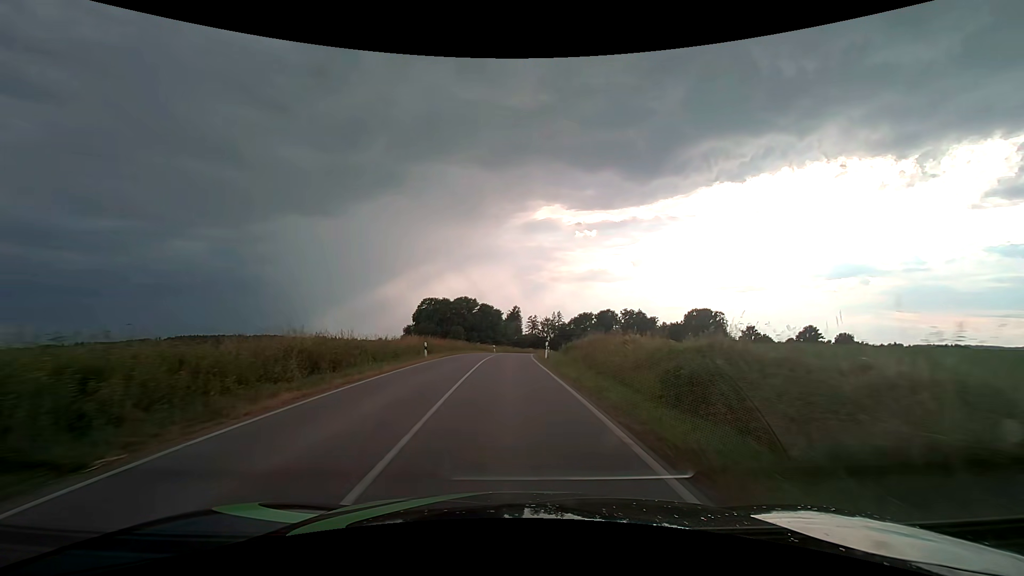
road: tertiary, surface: asphalt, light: Day
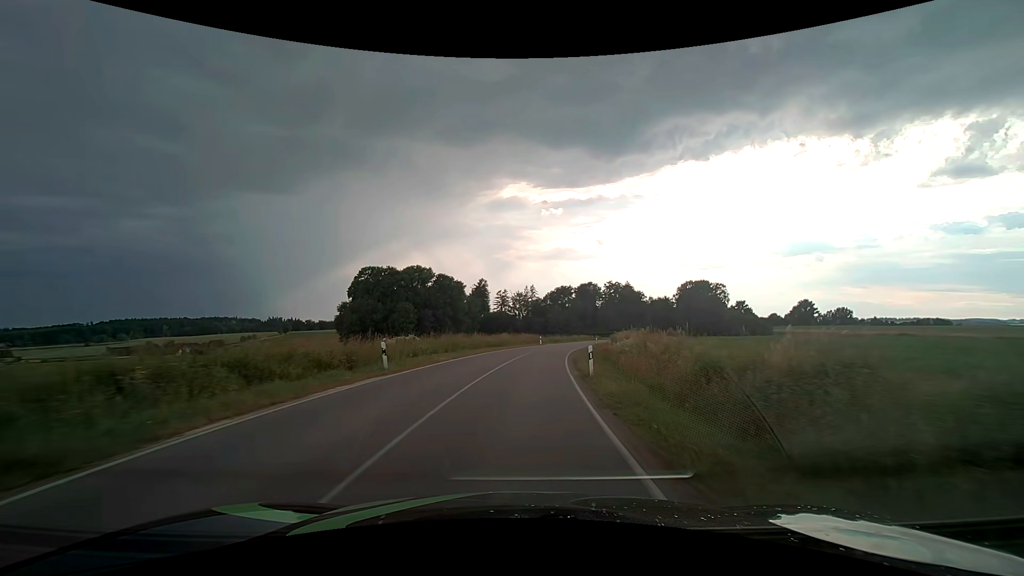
(+0.2, +47.9) m; +3°
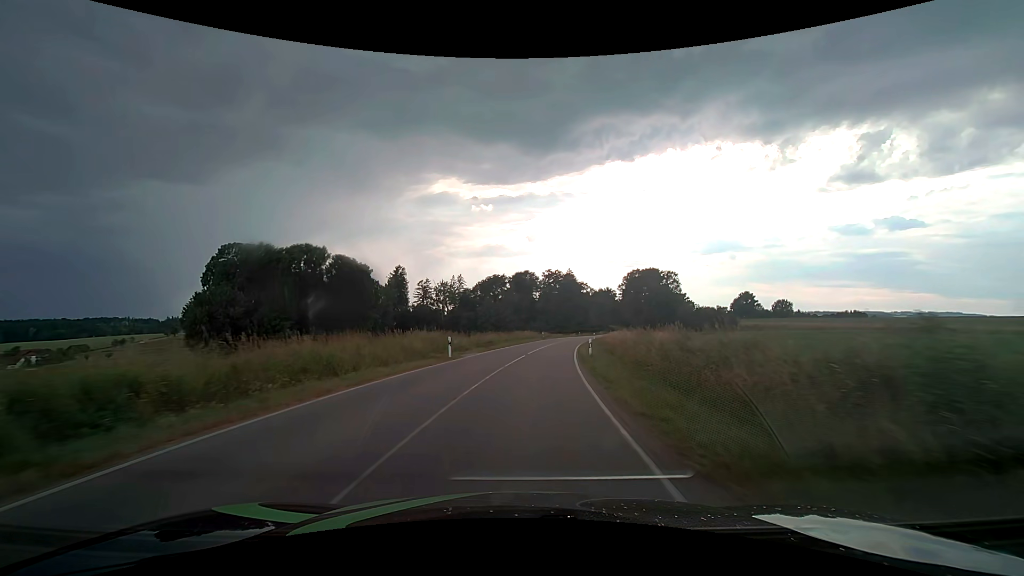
(+2.7, +38.6) m; +8°
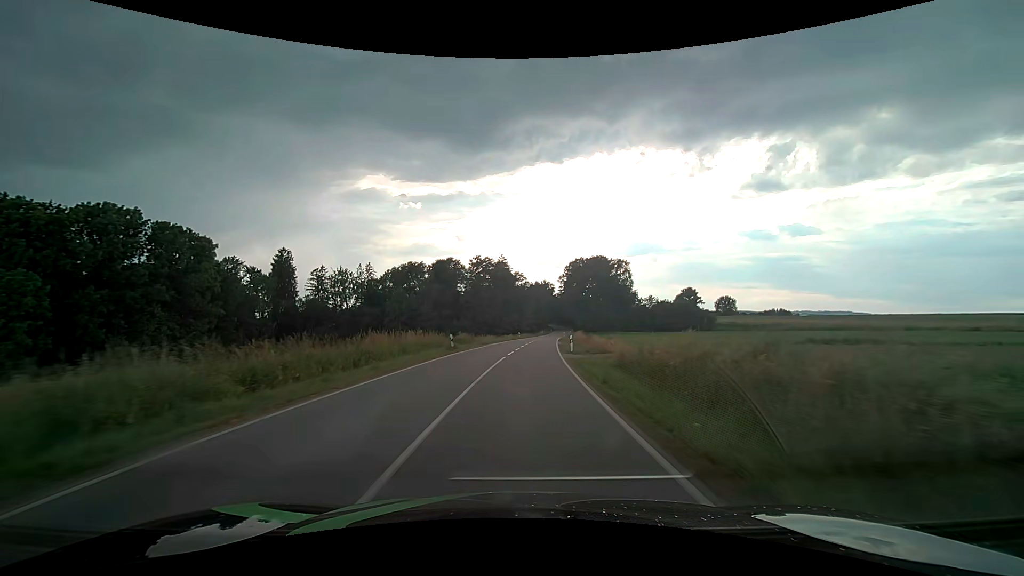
(+3.4, +40.8) m; +9°
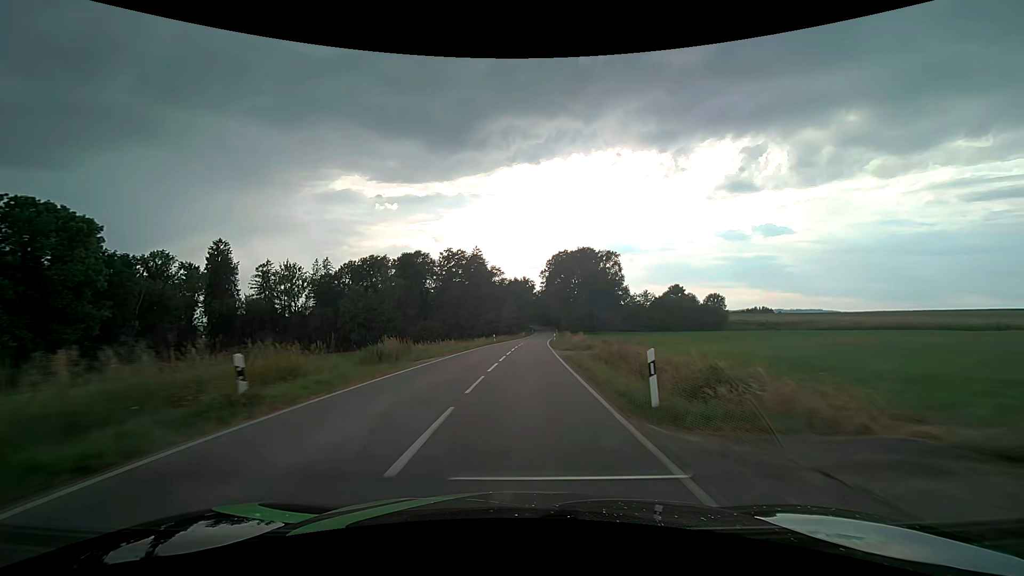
(+0.4, +21.2) m; +3°
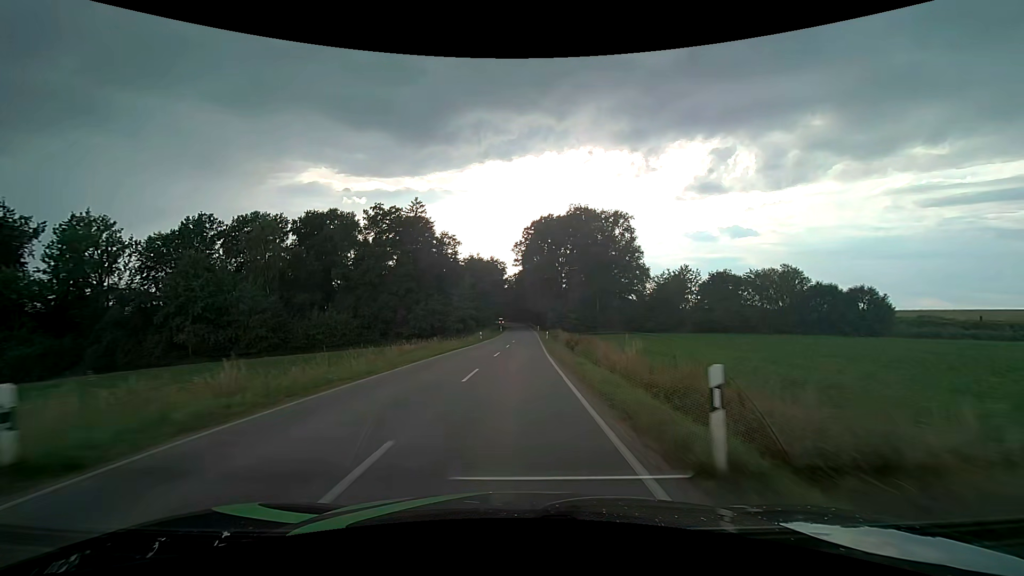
(+2.0, +54.8) m; +3°
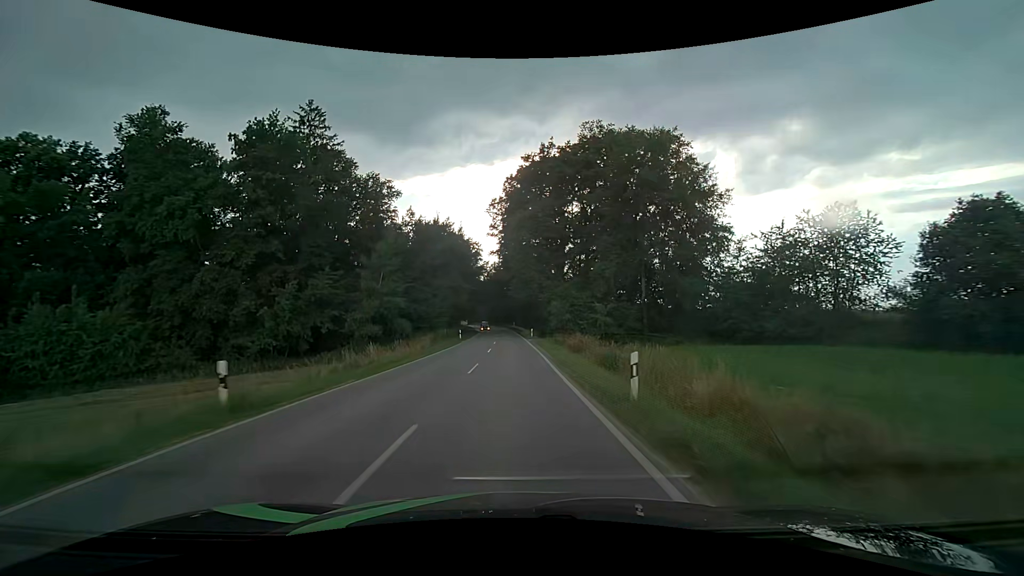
(+0.8, +45.7) m; +2°
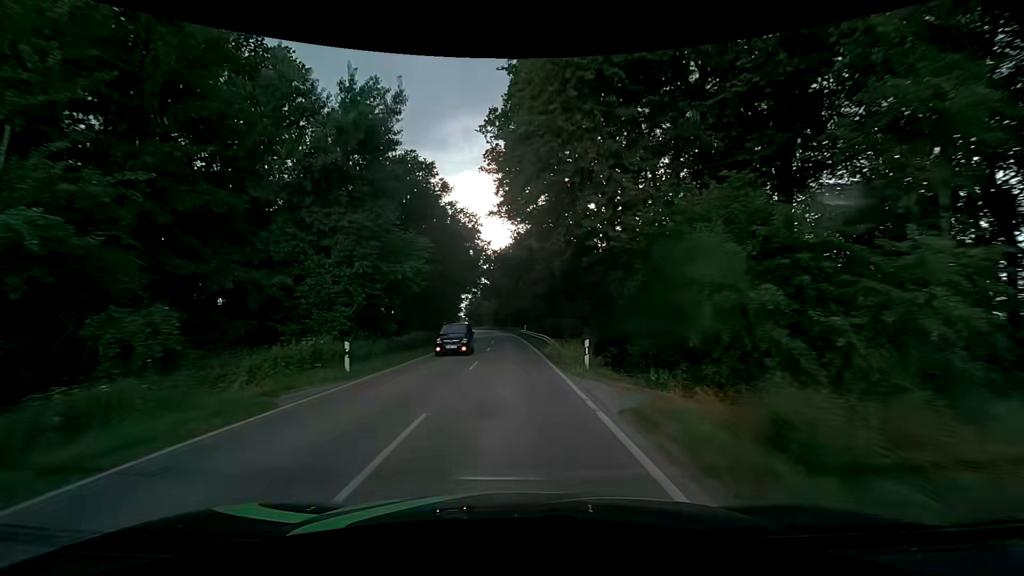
(-0.2, +34.9) m; -1°
(0, +10) (0, +20) (0, +30) (-1, +40) (-1, +50) (-2, +60) (-2, +70) (-3, +80) (-4, +90) (-5, +100) m
